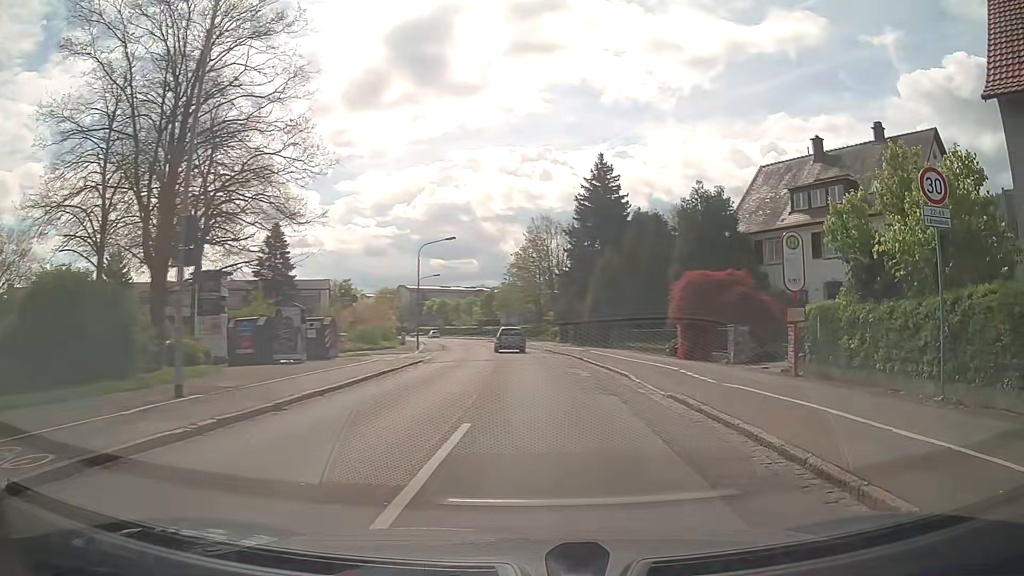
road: tertiary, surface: asphalt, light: Day
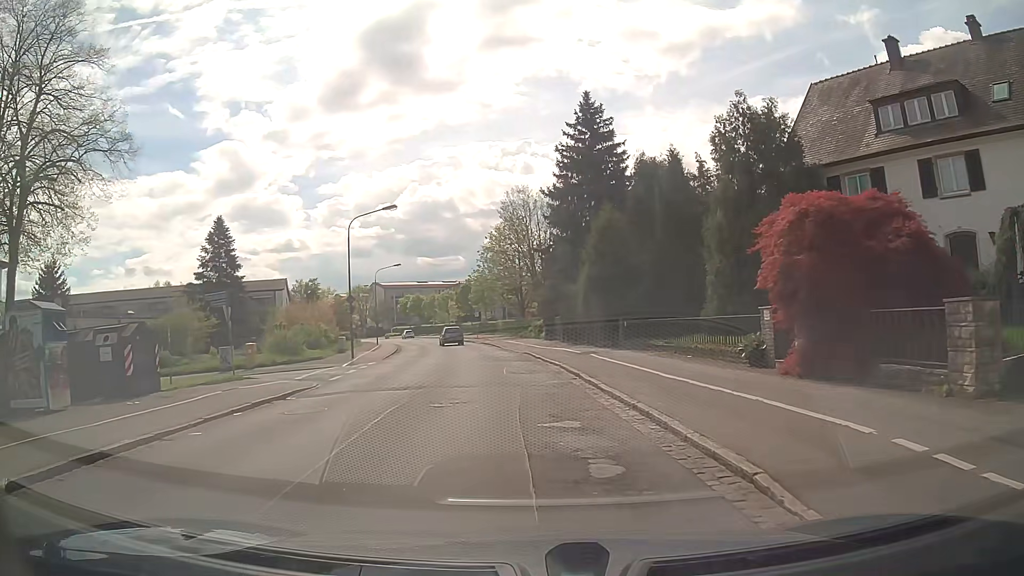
(+0.5, +13.7) m; 0°
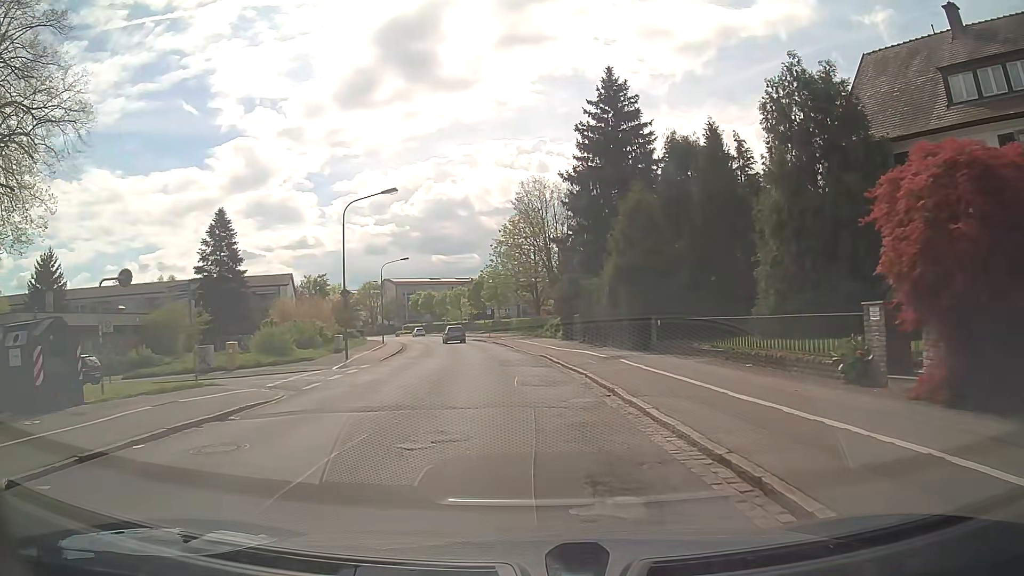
(-0.1, +4.2) m; -2°
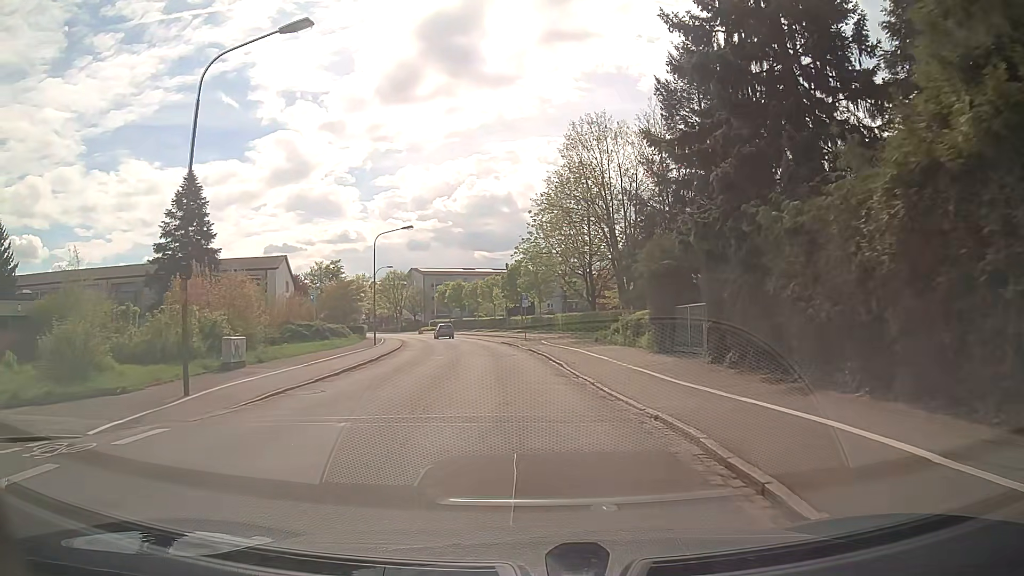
(-0.4, +19.5) m; -3°
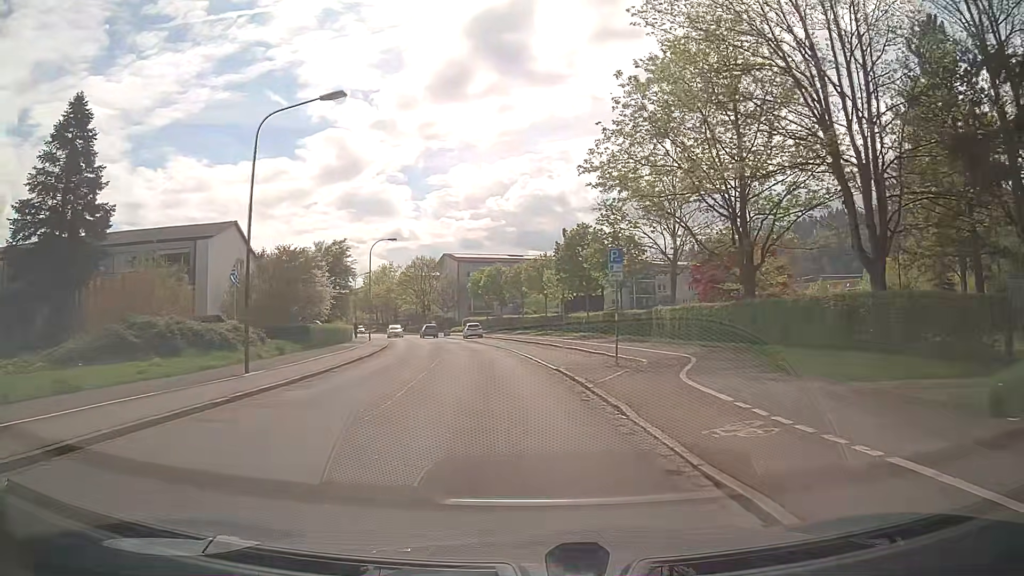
(-1.1, +28.5) m; -4°
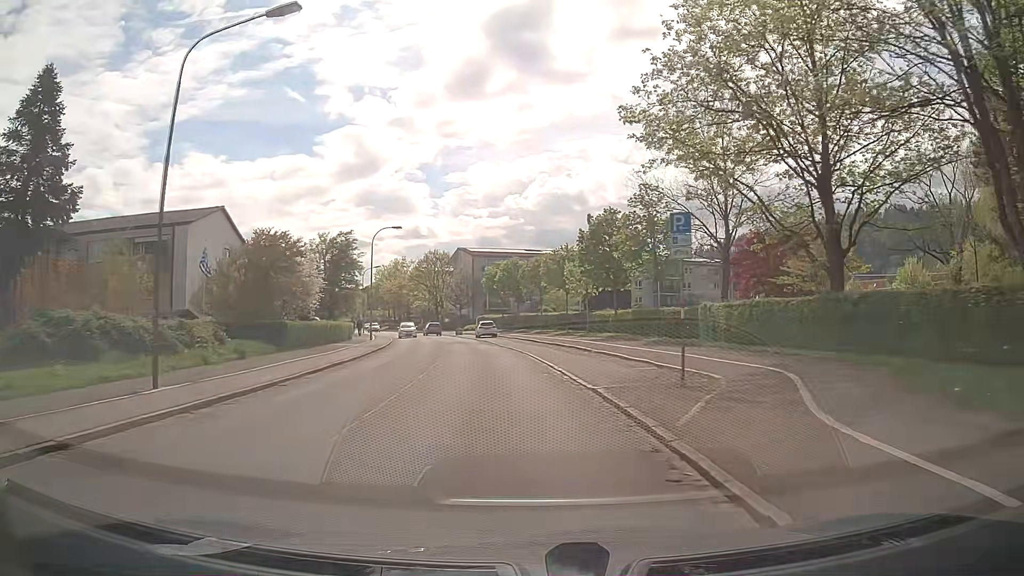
(-0.1, +6.1) m; -1°
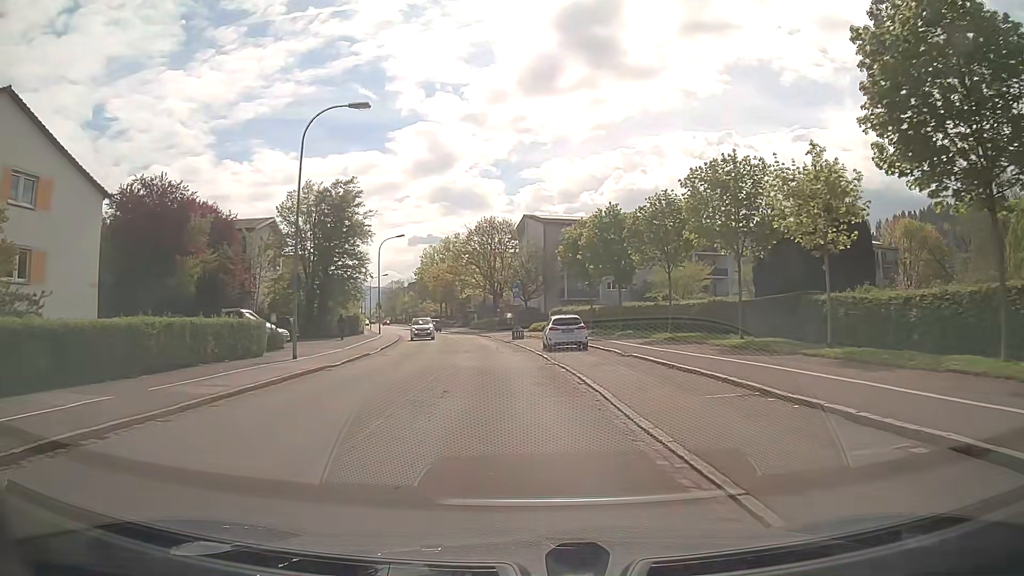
(-2.3, +31.7) m; -7°
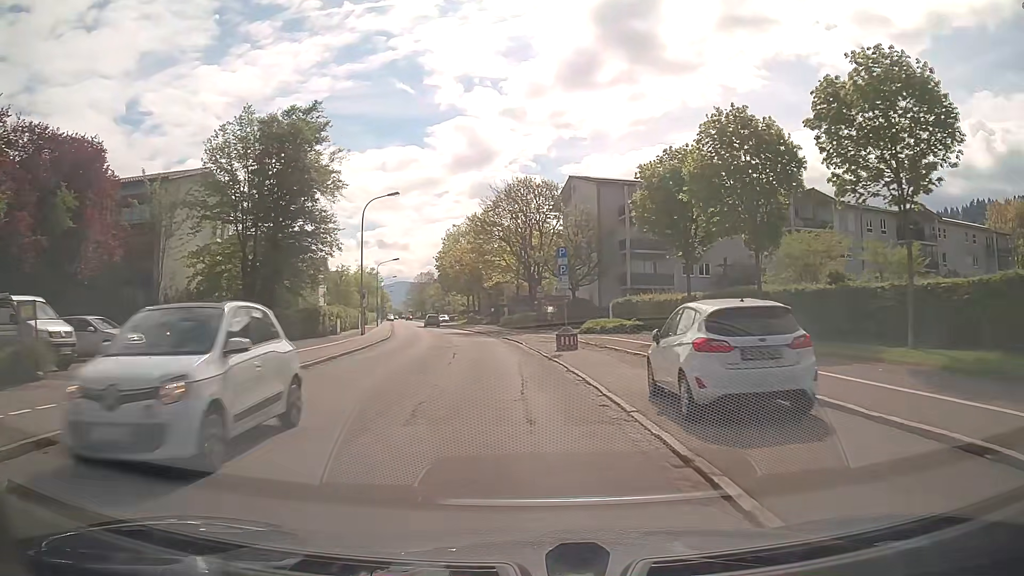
(-0.6, +20.0) m; -3°
(0, +10) (-1, +20) (-2, +30) (-3, +40) (-5, +50) (-7, +59) (-9, +69) (-11, +79) (-13, +89) (-15, +99) m
